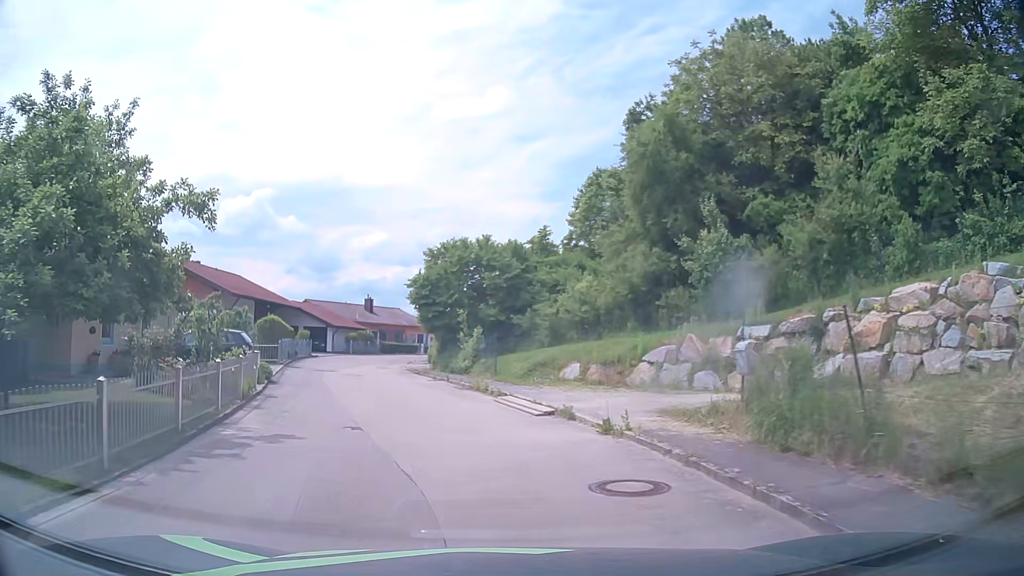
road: residential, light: Day
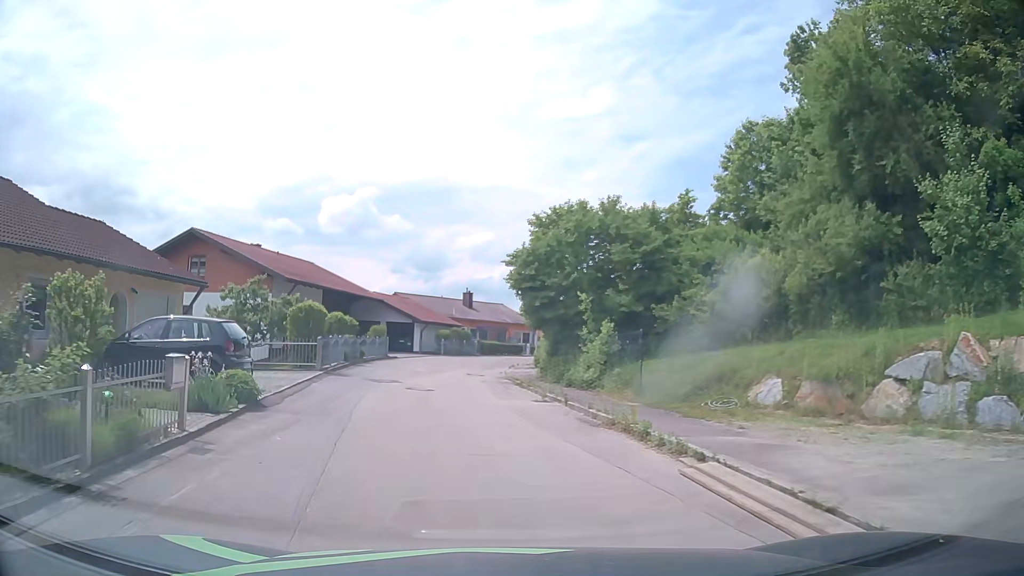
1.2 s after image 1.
(-0.7, +8.9) m; -9°
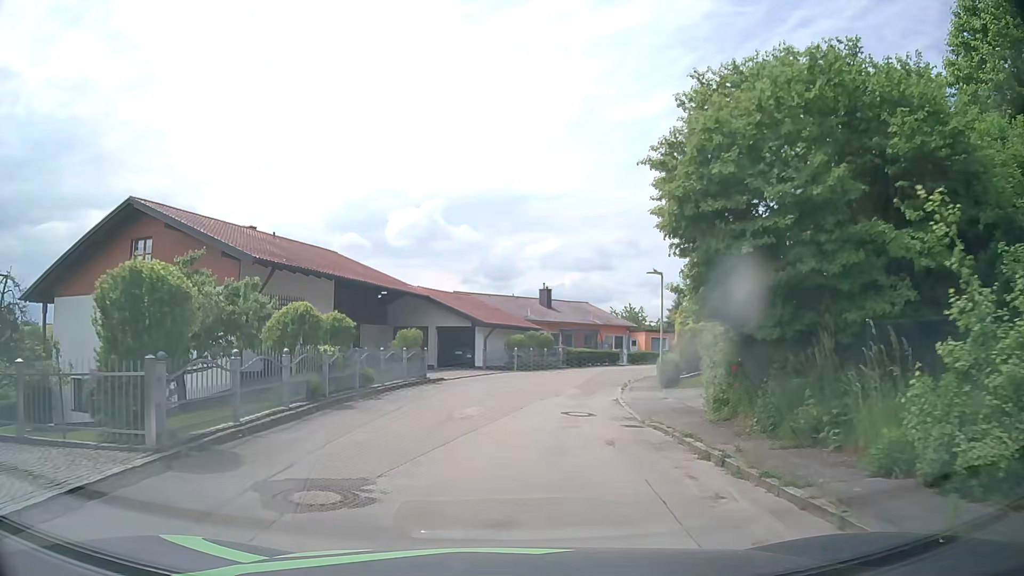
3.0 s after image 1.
(-1.0, +13.7) m; -6°
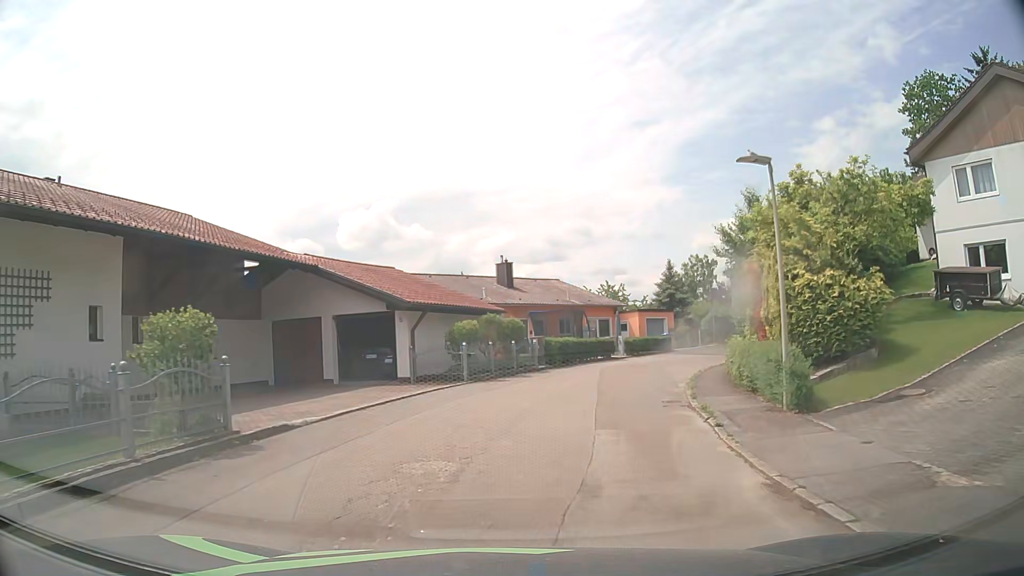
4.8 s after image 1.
(+0.3, +13.9) m; +3°
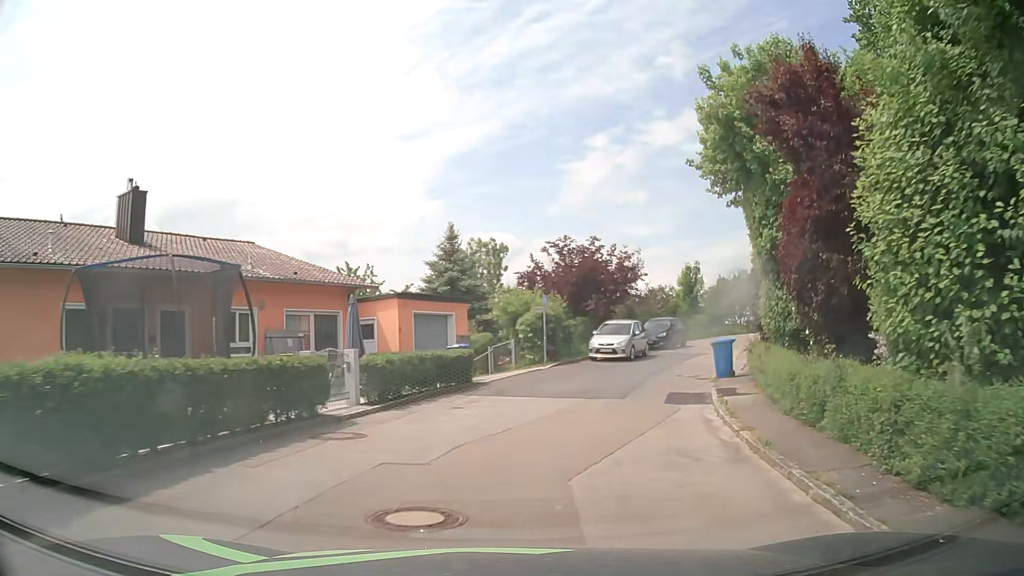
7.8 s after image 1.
(+3.7, +22.8) m; +21°
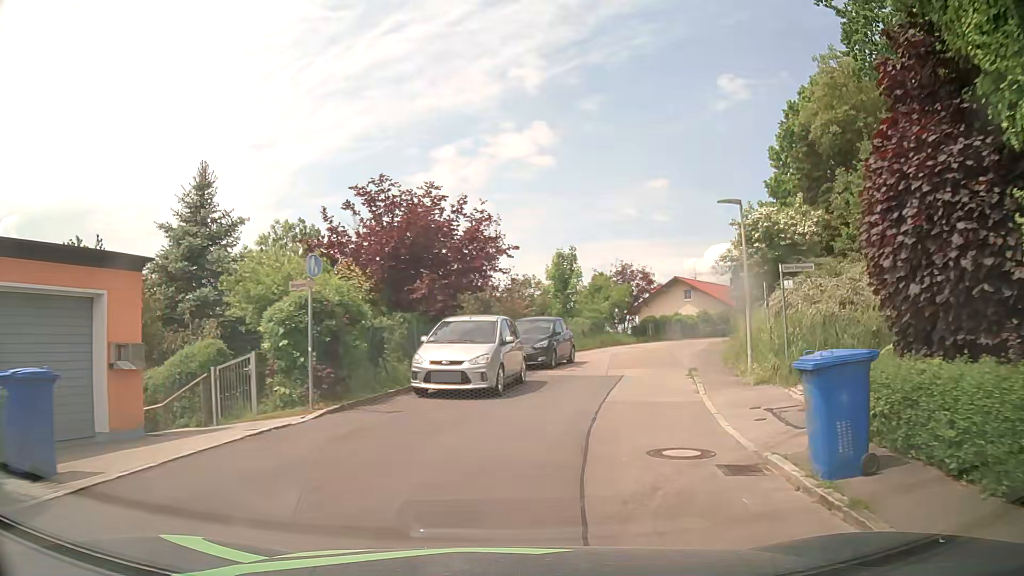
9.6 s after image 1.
(+1.6, +13.7) m; +13°
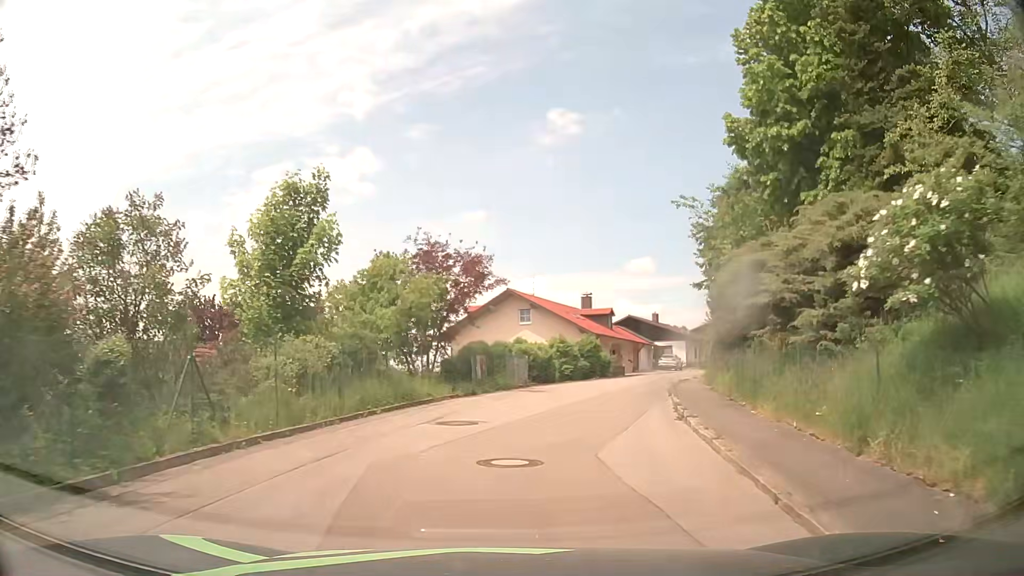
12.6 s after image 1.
(+3.5, +22.1) m; +15°
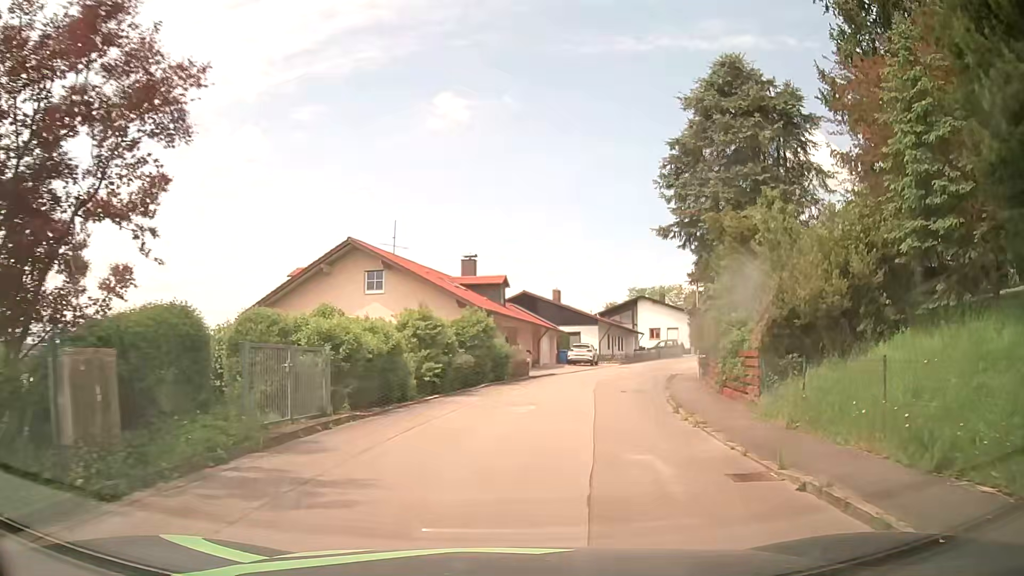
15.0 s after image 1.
(+1.7, +17.8) m; +11°
(+1, +10) (+2, +20) (+4, +30) (+7, +39) (+11, +49) (+15, +58) (+20, +66) (+26, +75) (+32, +82) (+39, +89) m
